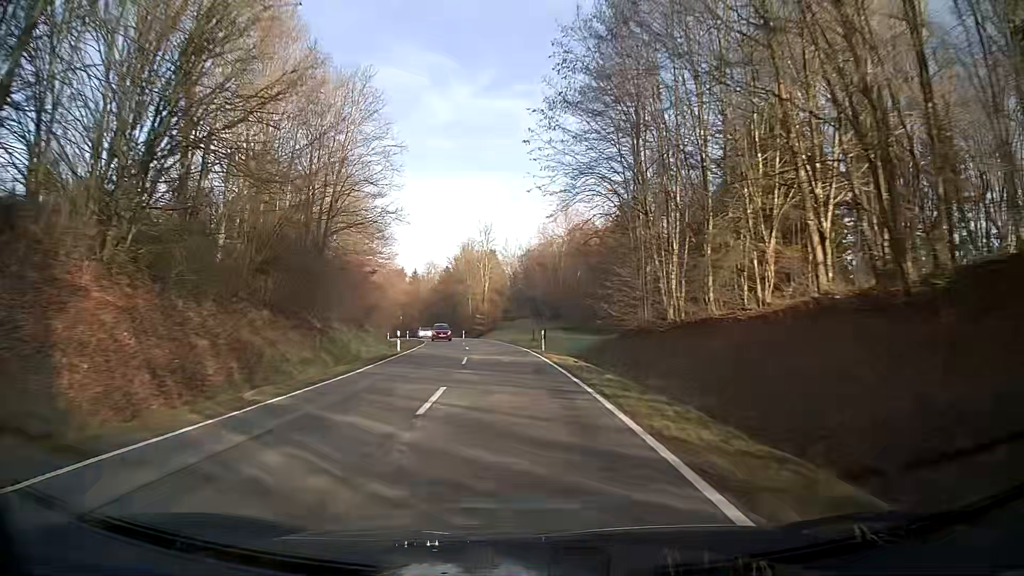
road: secondary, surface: asphalt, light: Day
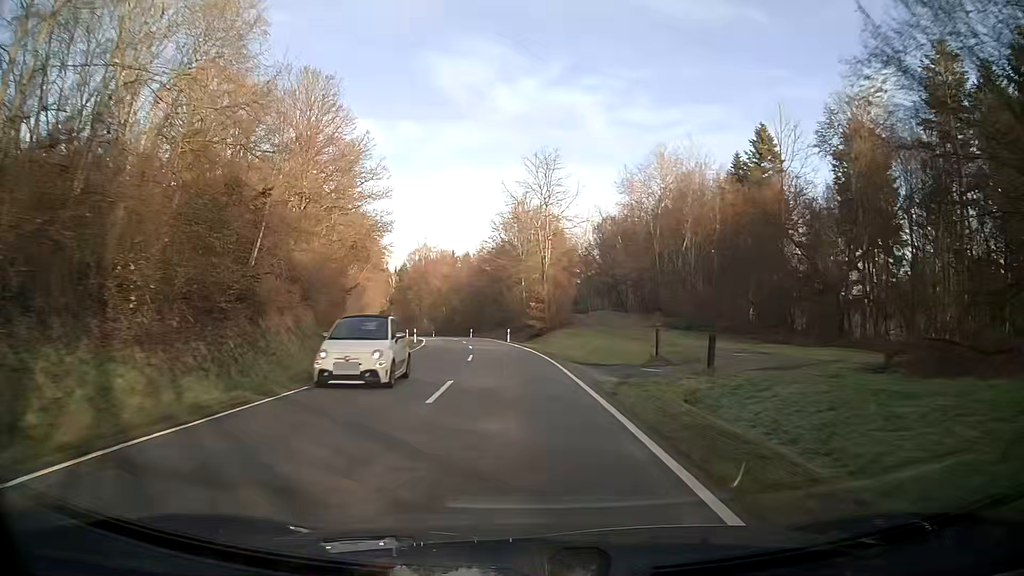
(-1.6, +35.7) m; -5°
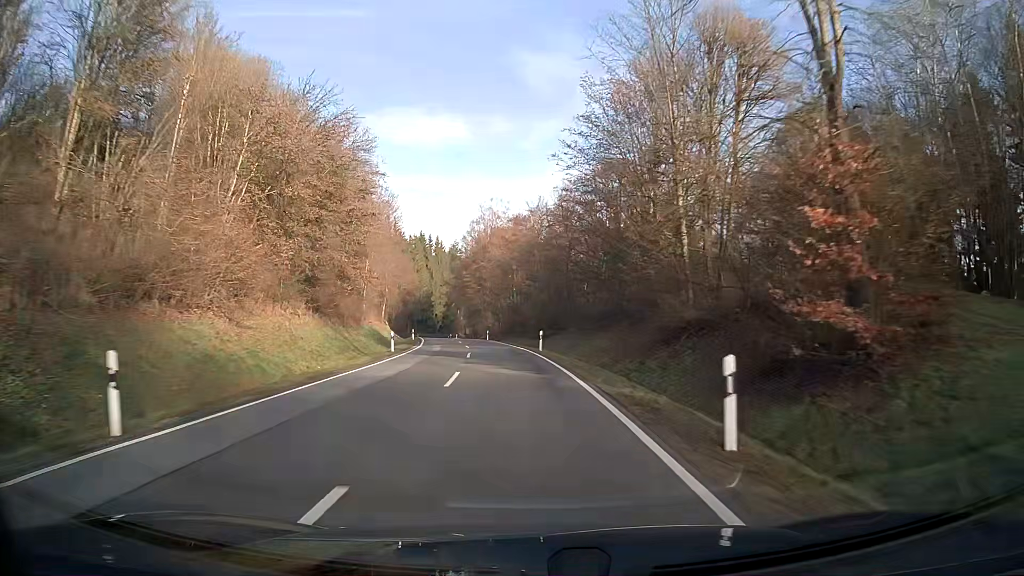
(-3.0, +46.7) m; -8°
